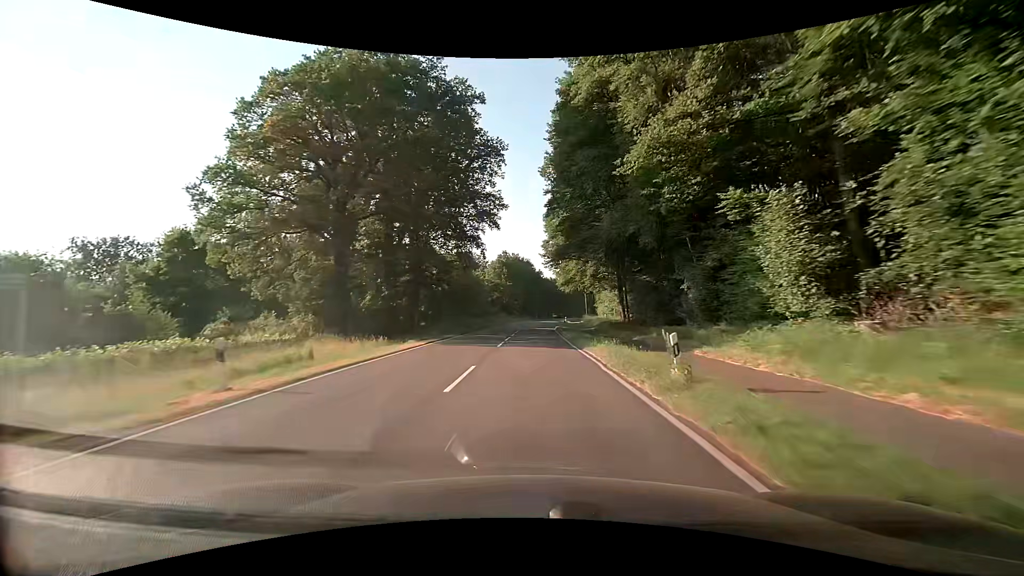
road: secondary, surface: asphalt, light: Day
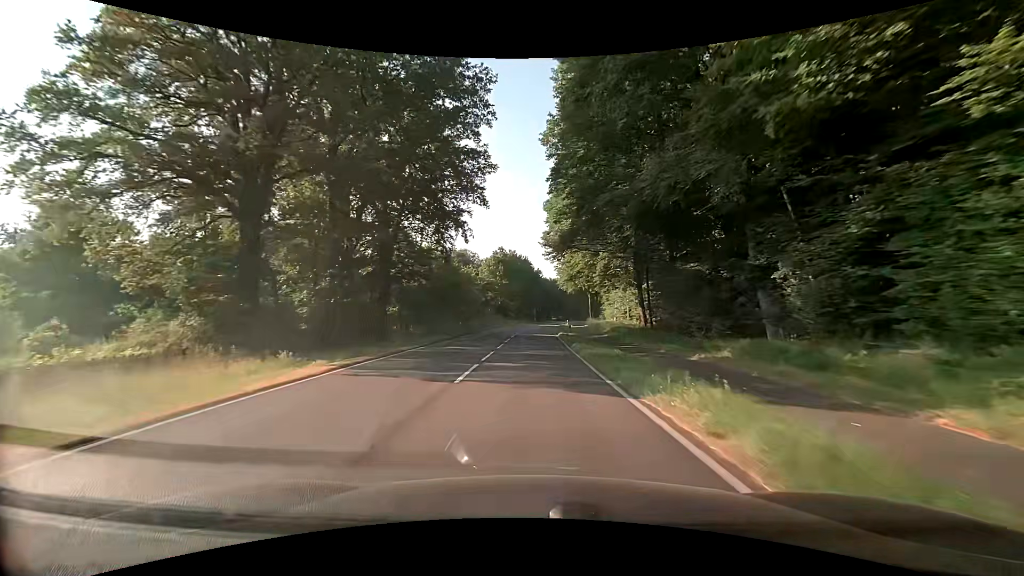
(0.0, +10.7) m; 0°
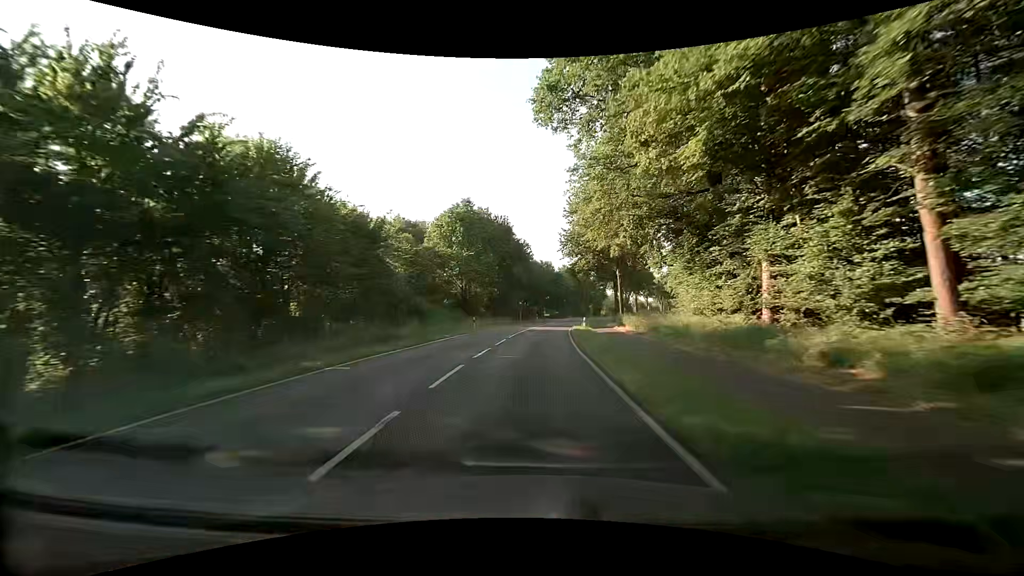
(+0.2, +42.9) m; 0°
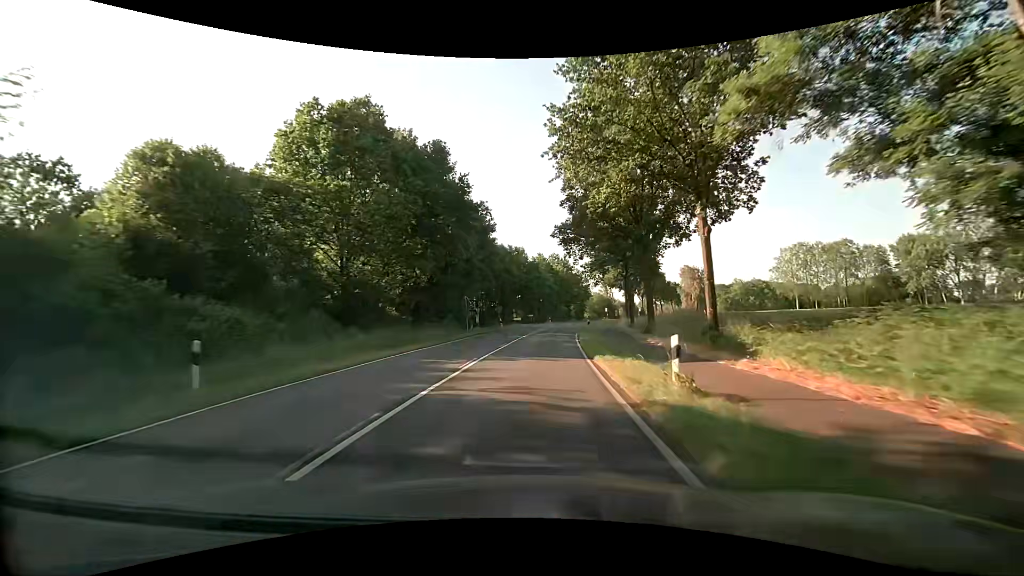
(+1.4, +32.2) m; +4°
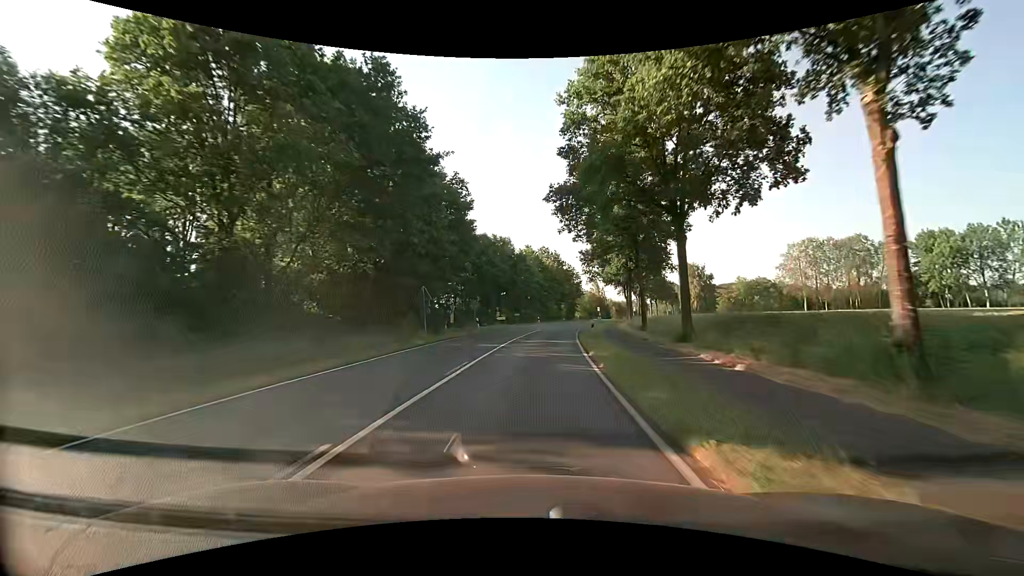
(+0.2, +10.7) m; +2°
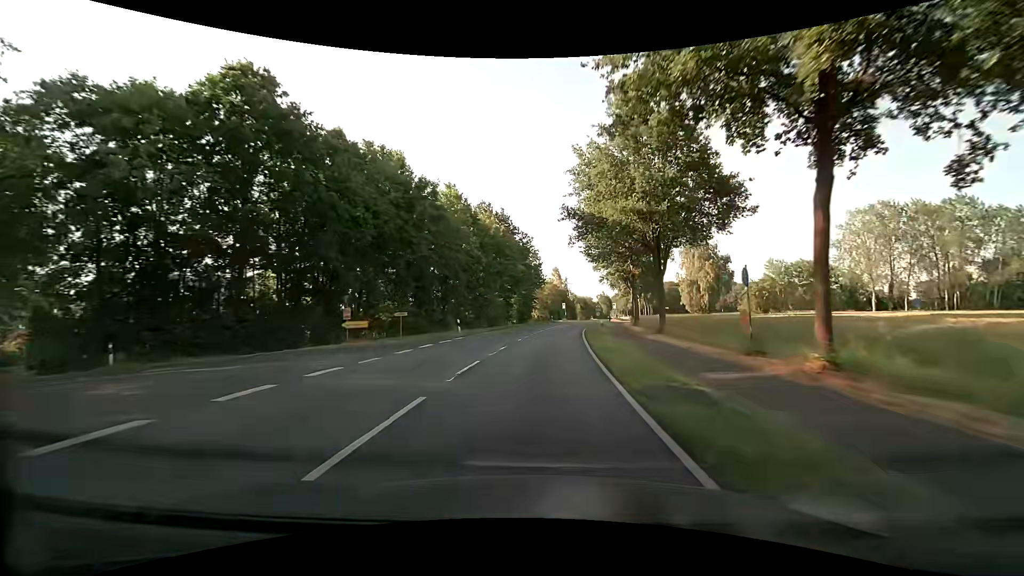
(+2.1, +42.8) m; +6°
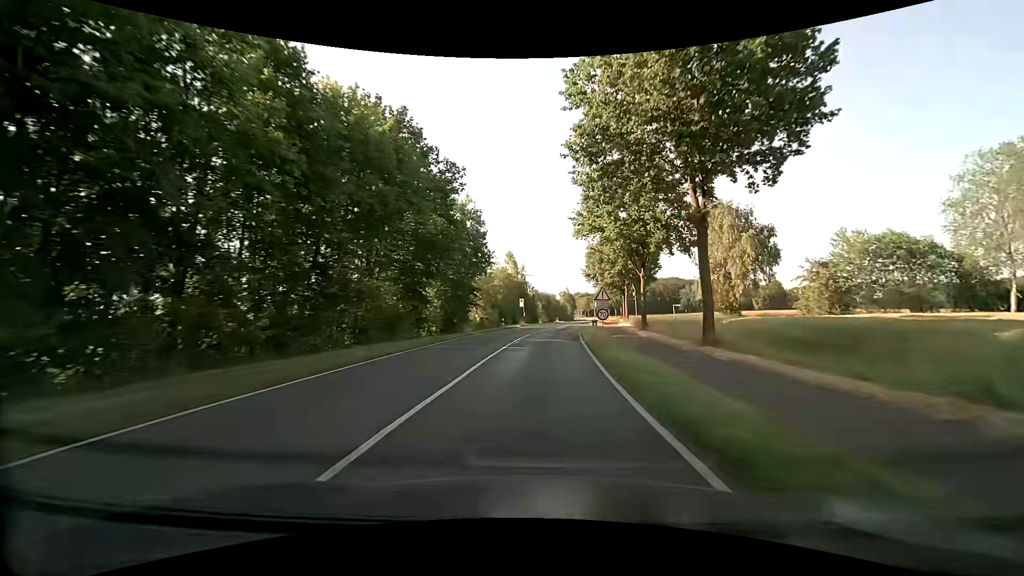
(+1.5, +32.2) m; +5°
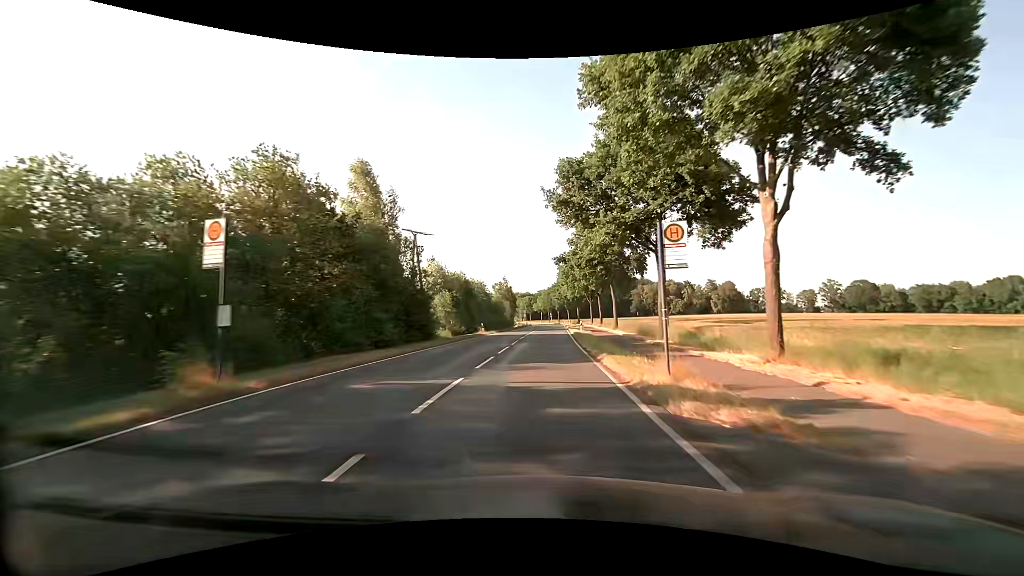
(+3.5, +53.8) m; +7°
(0, +10) (0, +20) (+1, +30) (+1, +40) (+2, +50) (+2, +60) (+3, +70) (+3, +80) (+4, +90) (+4, +100) m
